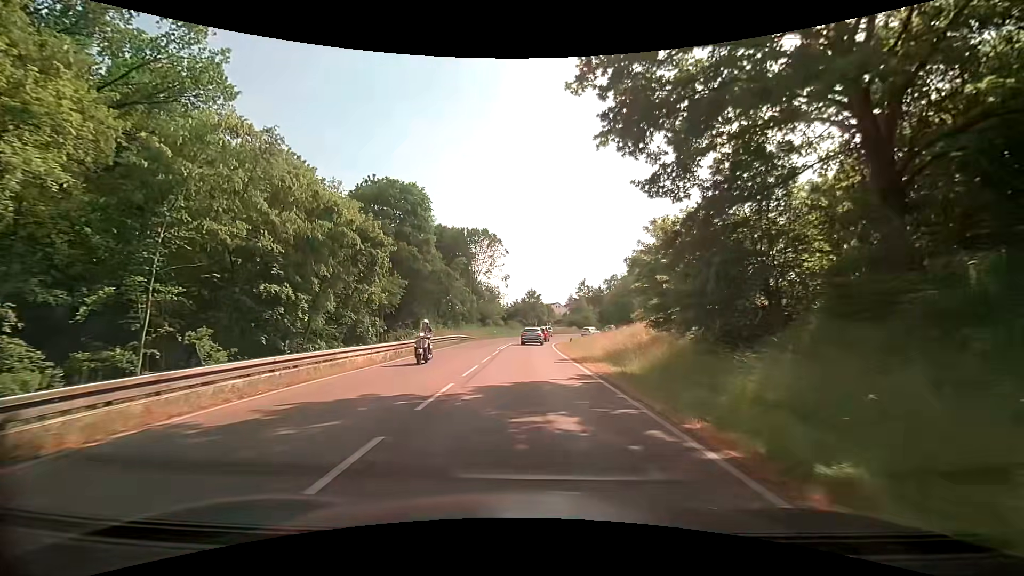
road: secondary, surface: asphalt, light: Day
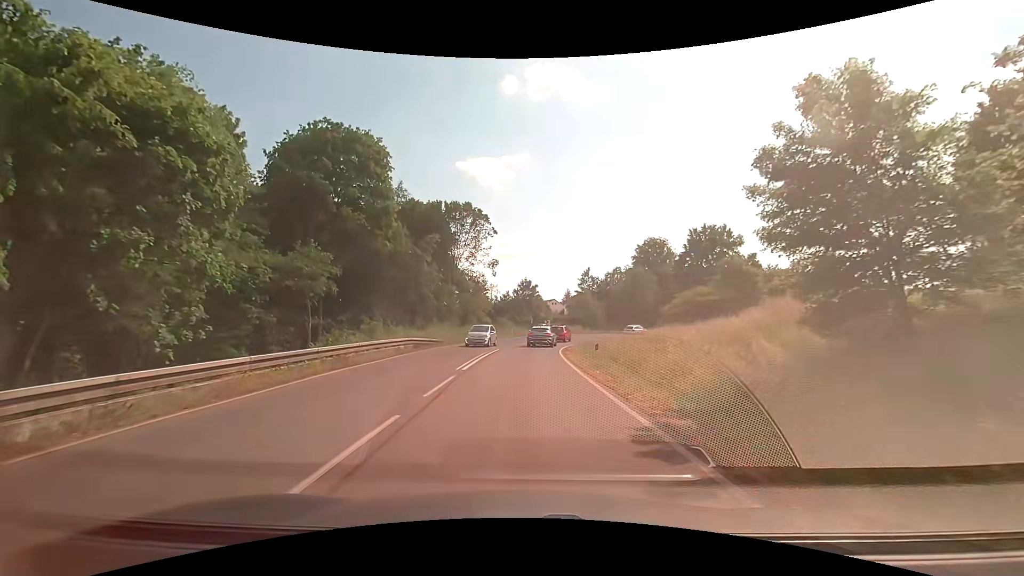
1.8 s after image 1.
(+0.1, +16.5) m; +1°
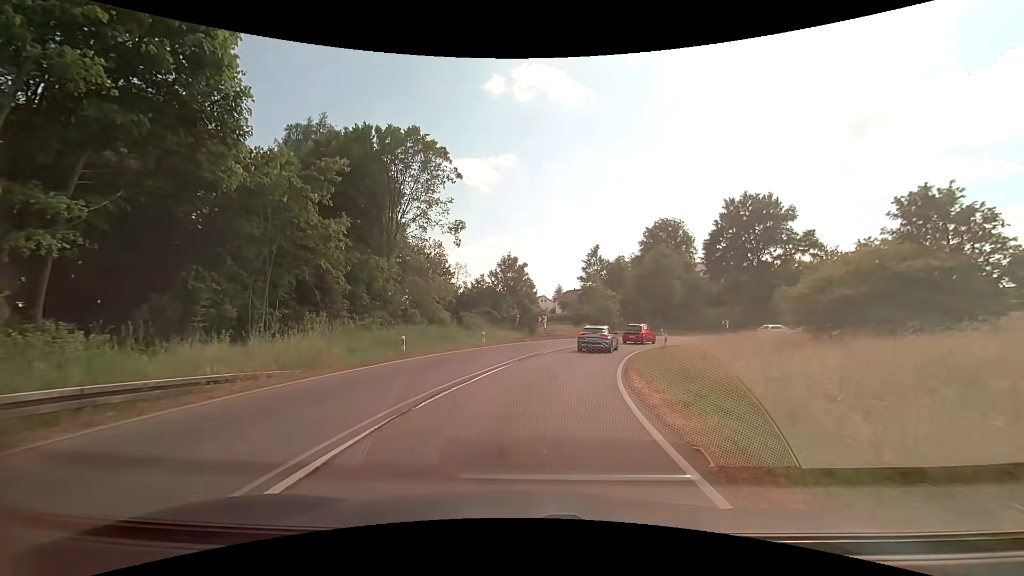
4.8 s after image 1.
(+0.2, +24.2) m; +2°
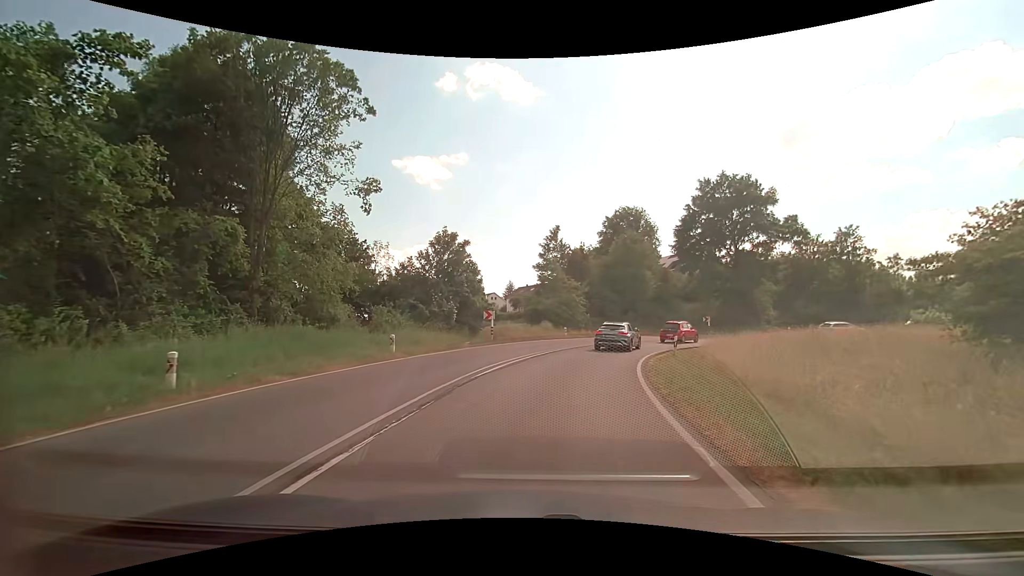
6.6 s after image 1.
(+0.4, +11.7) m; +6°
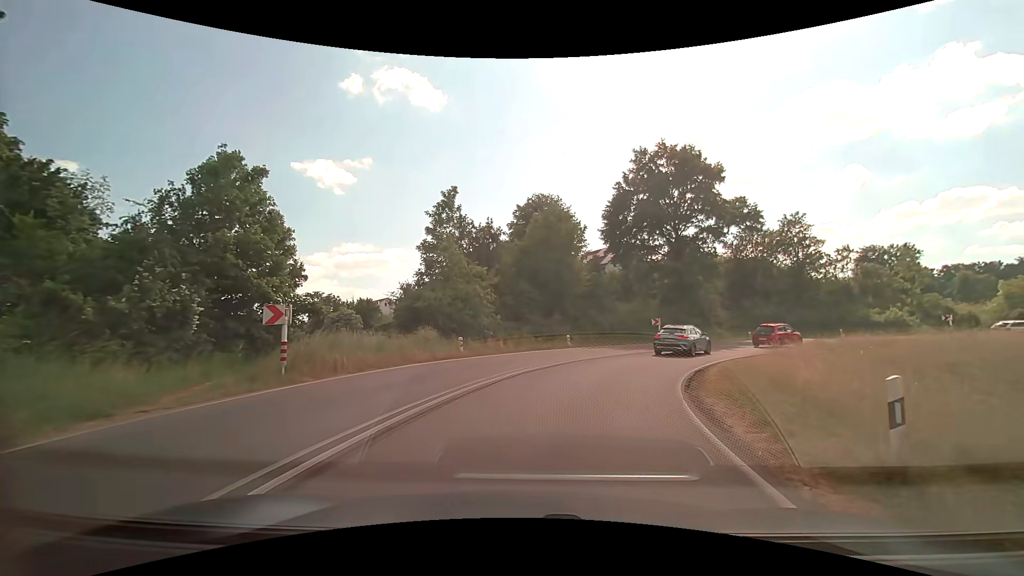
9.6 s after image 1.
(+1.2, +16.6) m; +10°
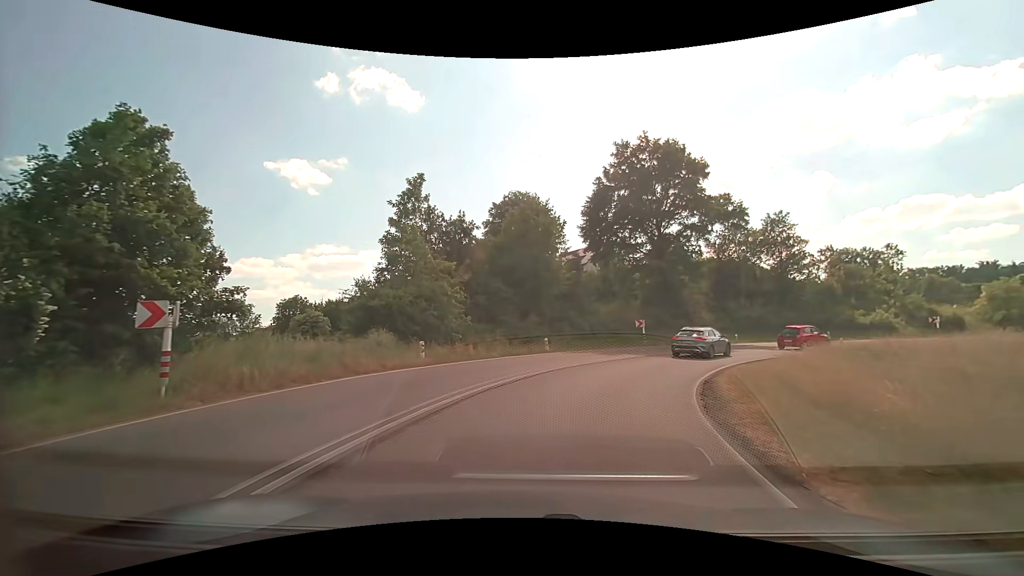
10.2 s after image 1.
(+0.1, +3.3) m; +3°
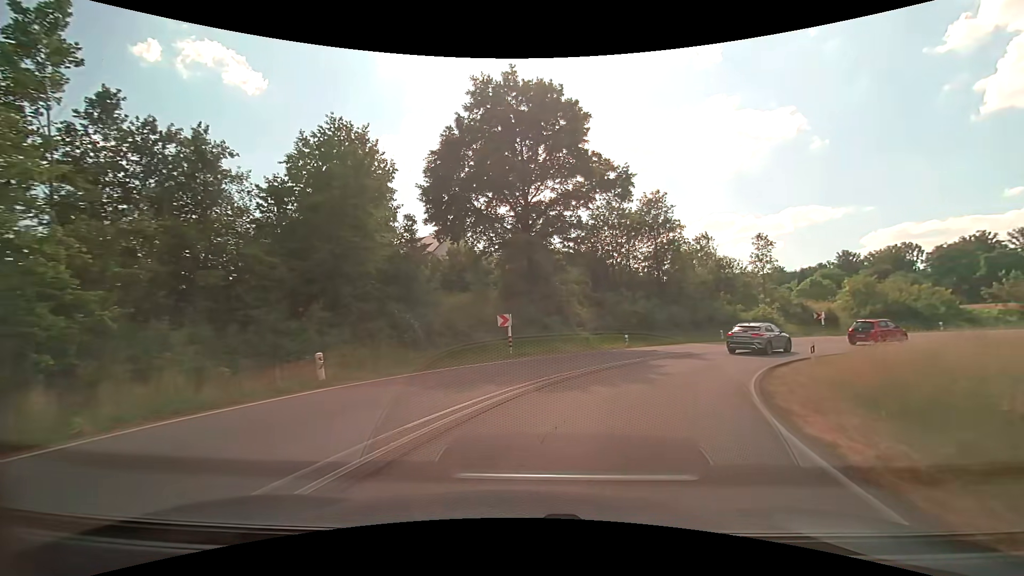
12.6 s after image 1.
(+1.9, +14.8) m; +17°
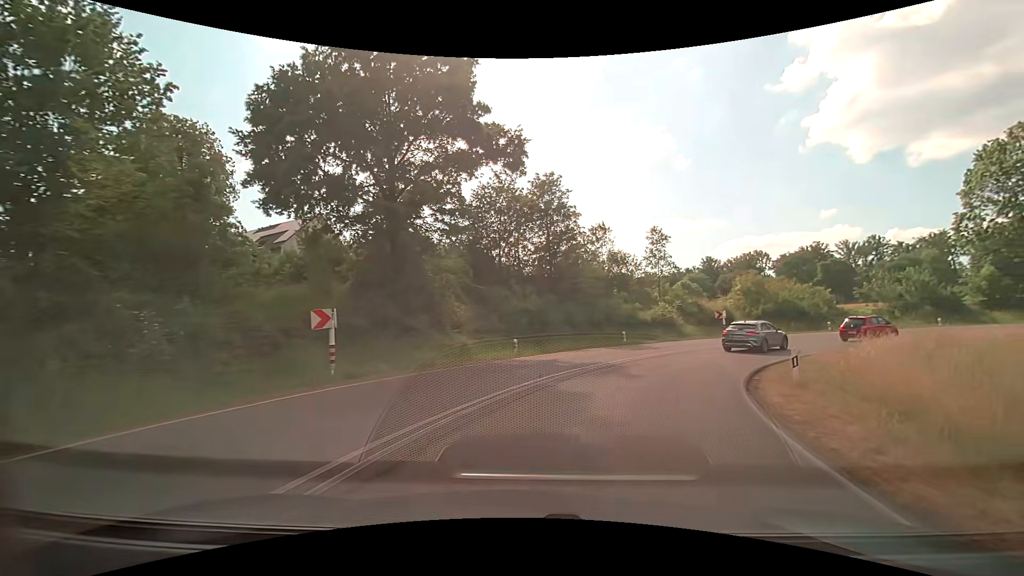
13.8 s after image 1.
(+1.0, +8.2) m; +13°
(+1, +10) (+5, +19) (+12, +27) (+20, +33) (+29, +36) (+39, +36) (+49, +35) (+59, +33) (+68, +30) (+77, +26) m
